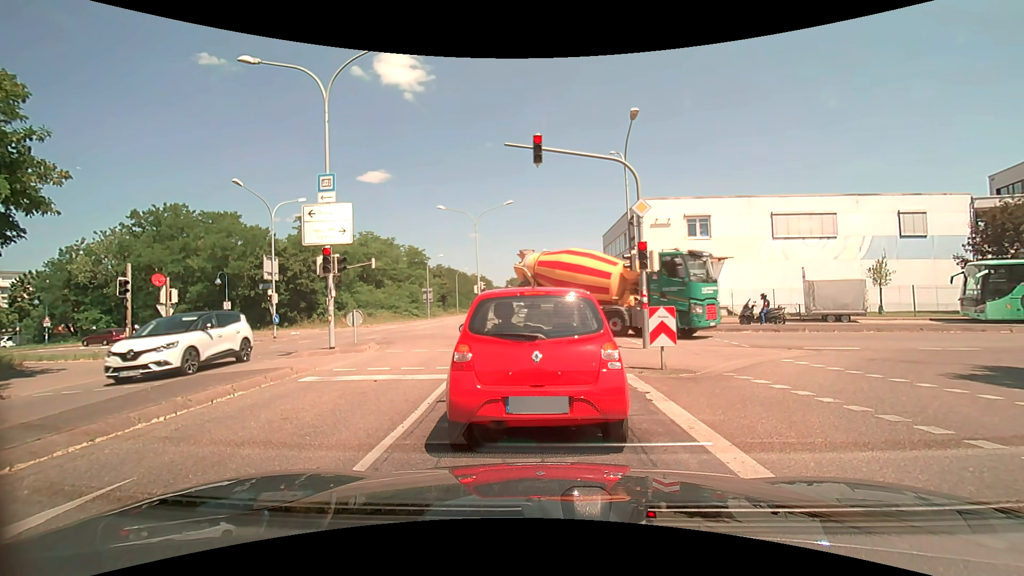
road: secondary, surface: asphalt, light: Day
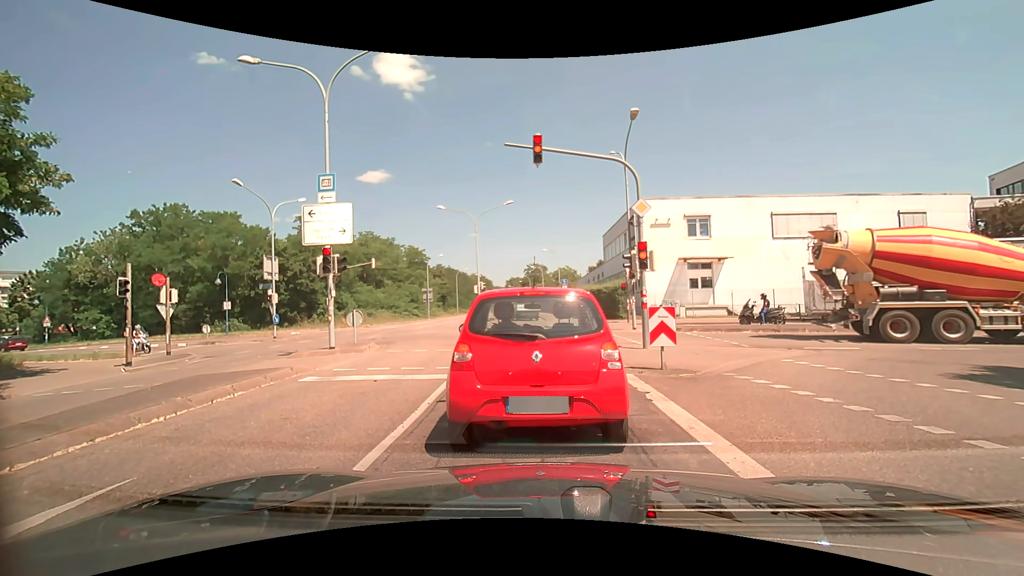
(0.0, 0.0) m; 0°
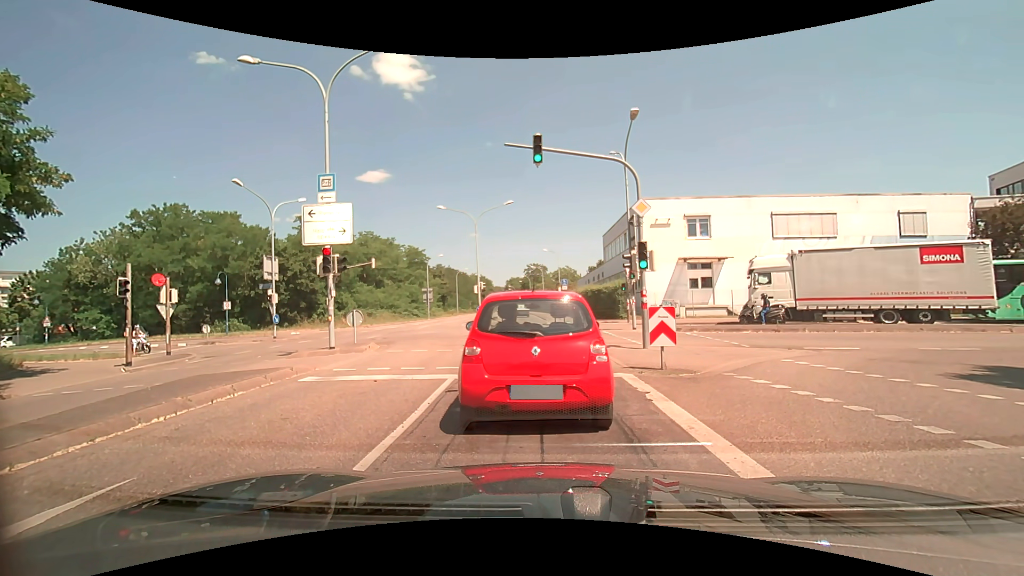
(0.0, 0.0) m; 0°
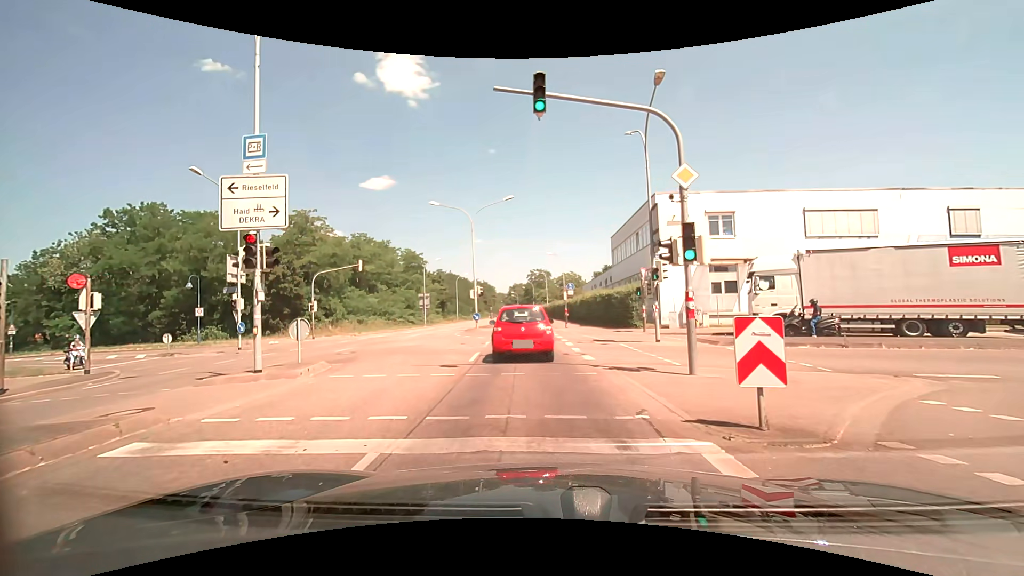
(0.0, +4.6) m; 0°
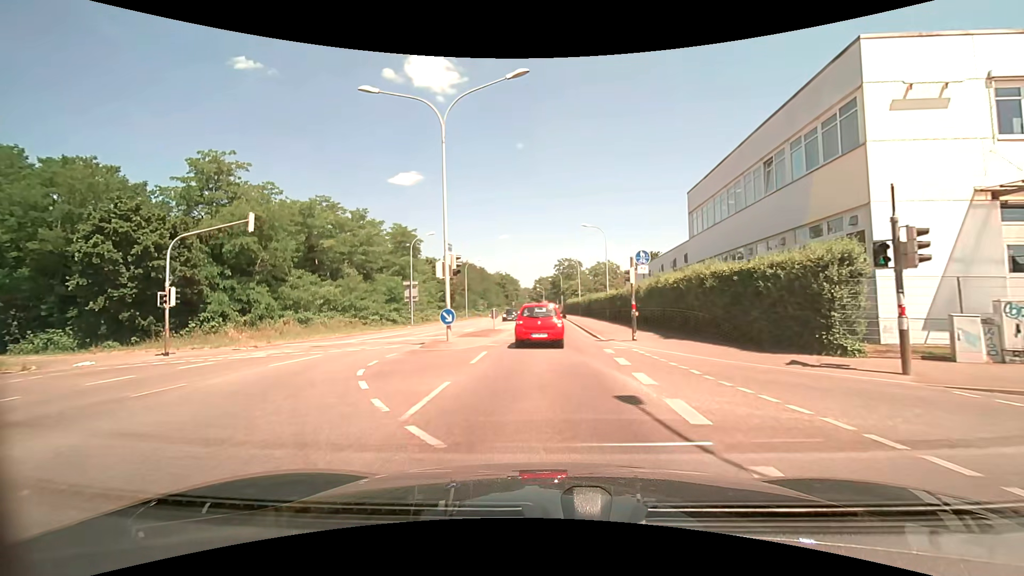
(-0.7, +20.0) m; -4°
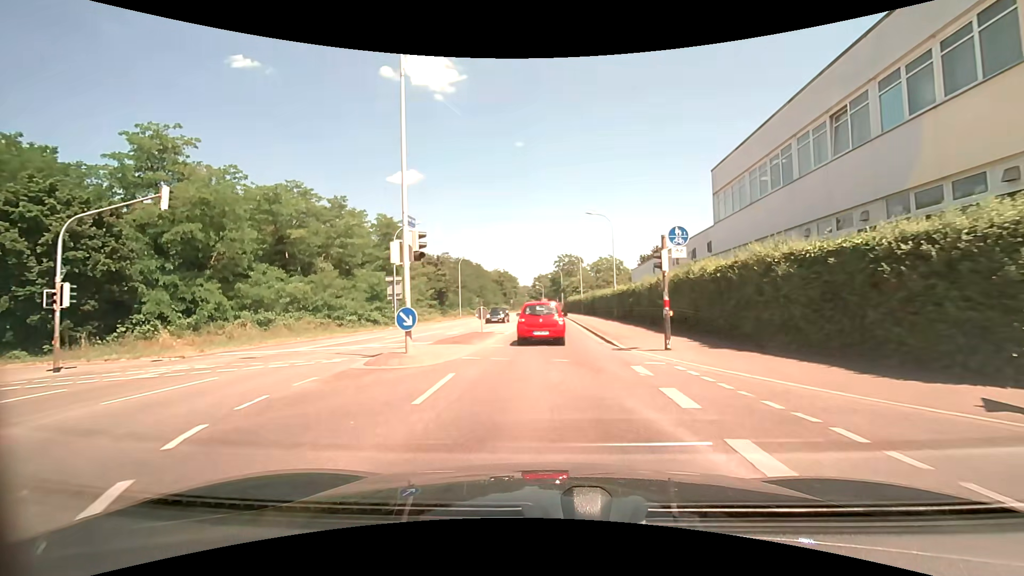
(0.0, +5.4) m; +1°
(0, +10) (0, +20) (0, +30) (0, +40) (0, +50) (0, +60) (0, +70) (-1, +80) (-1, +90) (-2, +100) m
